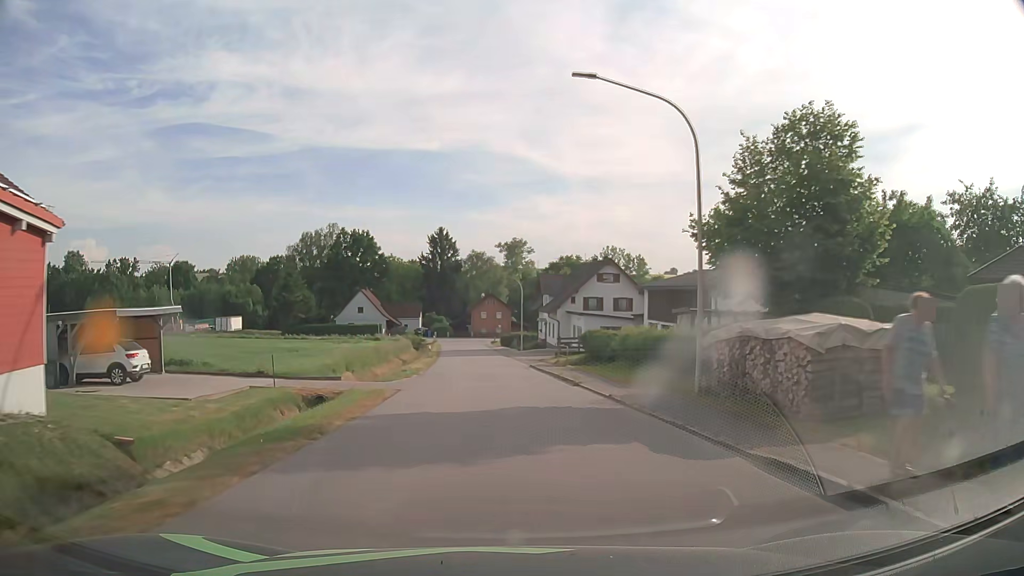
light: Day
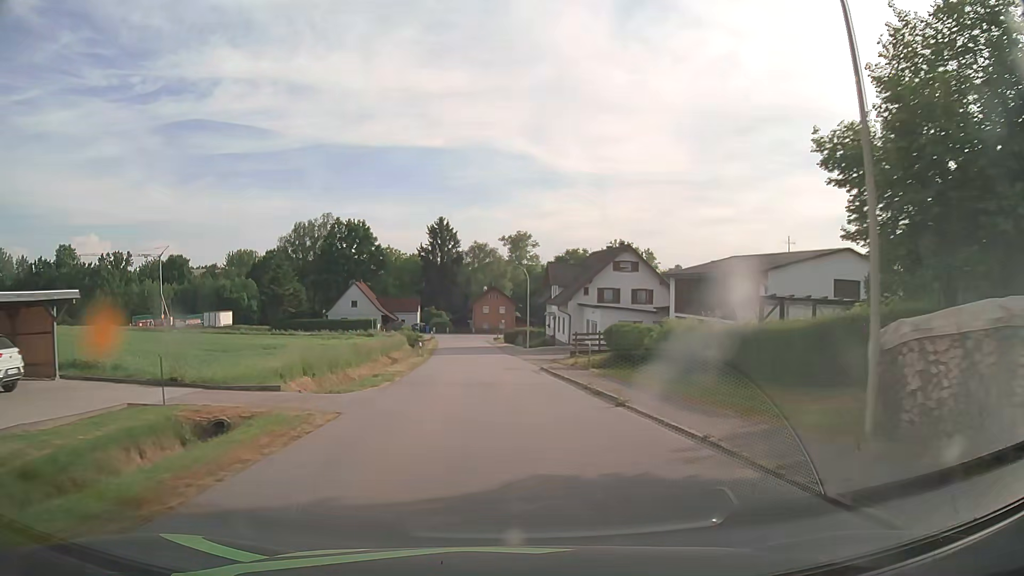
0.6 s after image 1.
(0.0, +7.7) m; 0°
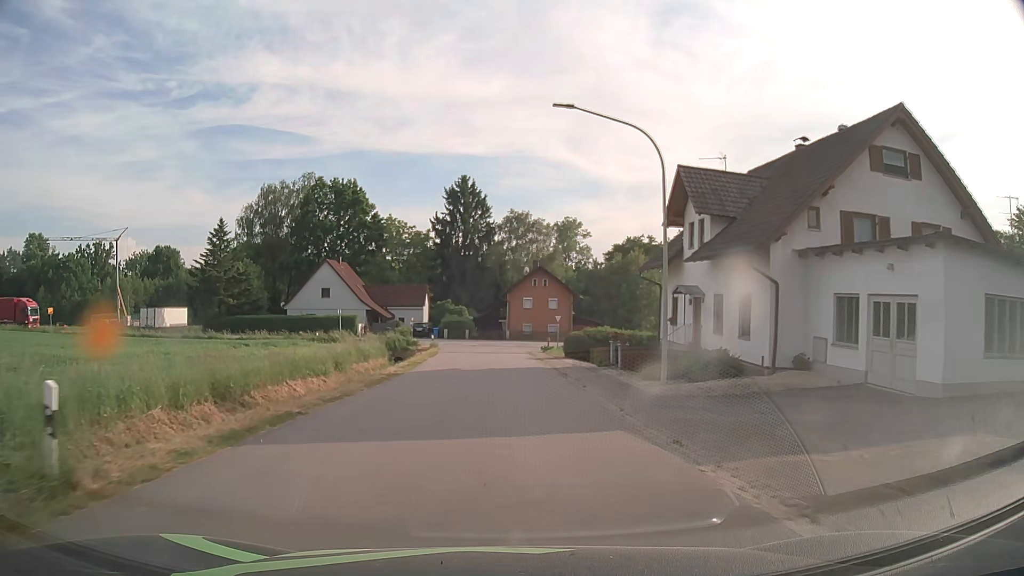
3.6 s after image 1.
(-1.1, +38.7) m; -3°
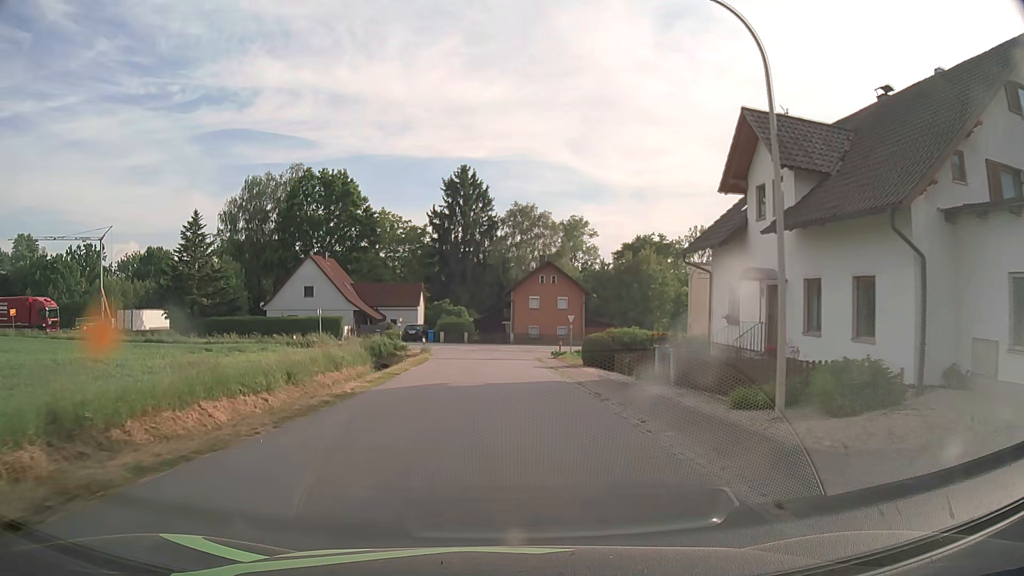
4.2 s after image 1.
(0.0, +7.6) m; 0°
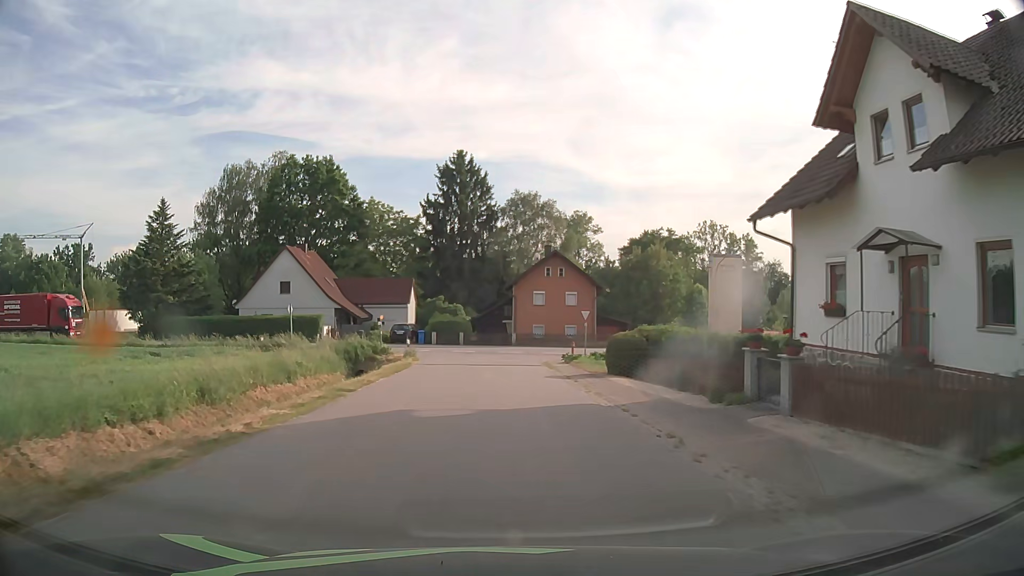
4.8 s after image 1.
(0.0, +7.4) m; 0°
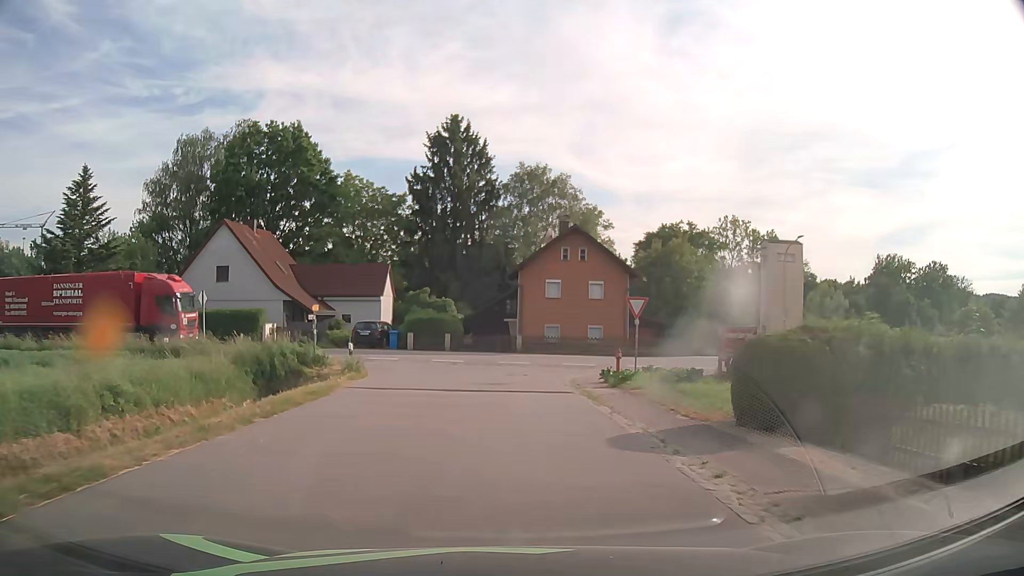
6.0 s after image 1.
(0.0, +13.6) m; 0°
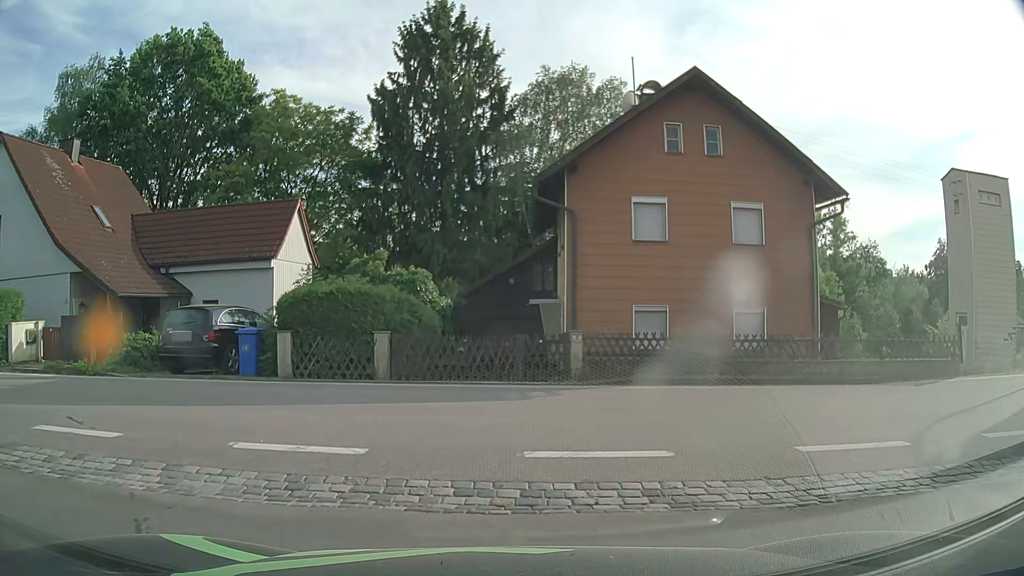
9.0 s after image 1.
(-0.5, +23.3) m; -3°
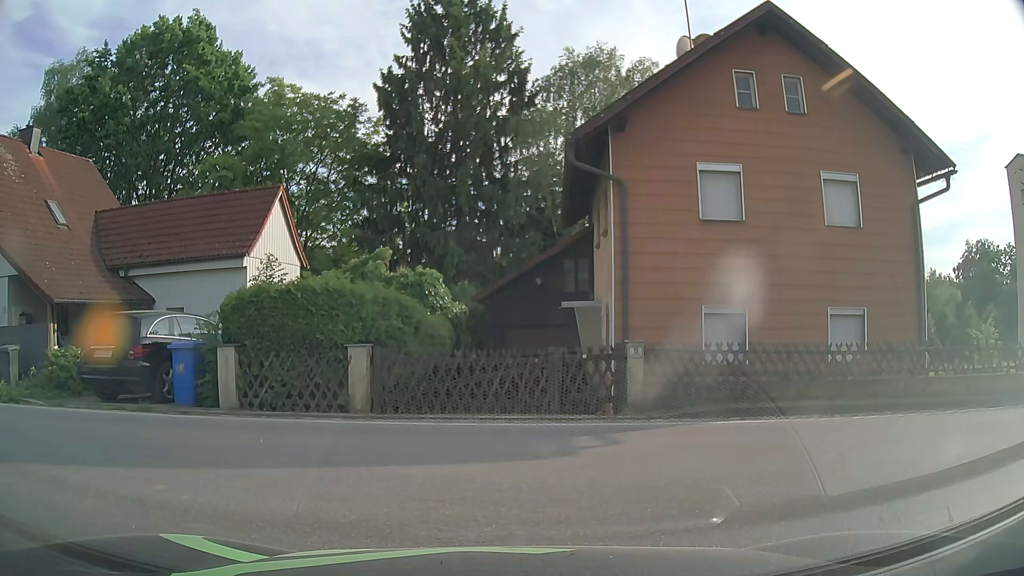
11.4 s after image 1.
(0.0, +3.7) m; 0°
